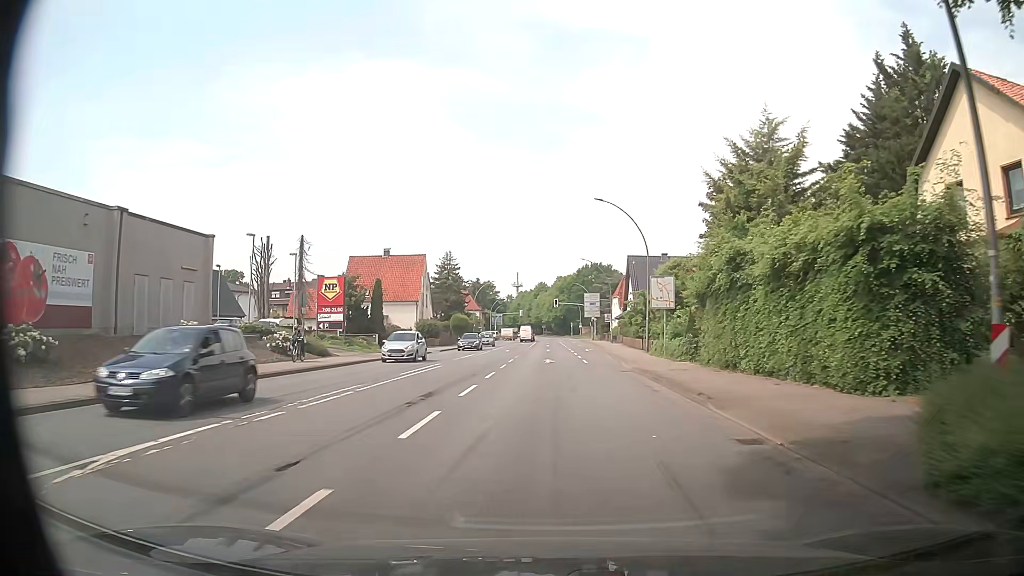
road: primary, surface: asphalt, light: Day
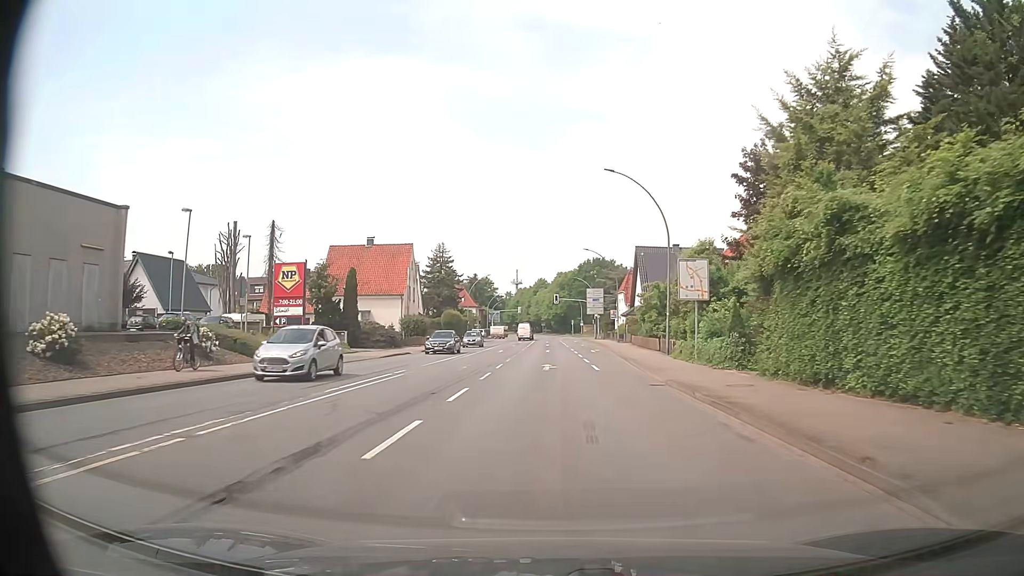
(0.0, +7.6) m; -1°
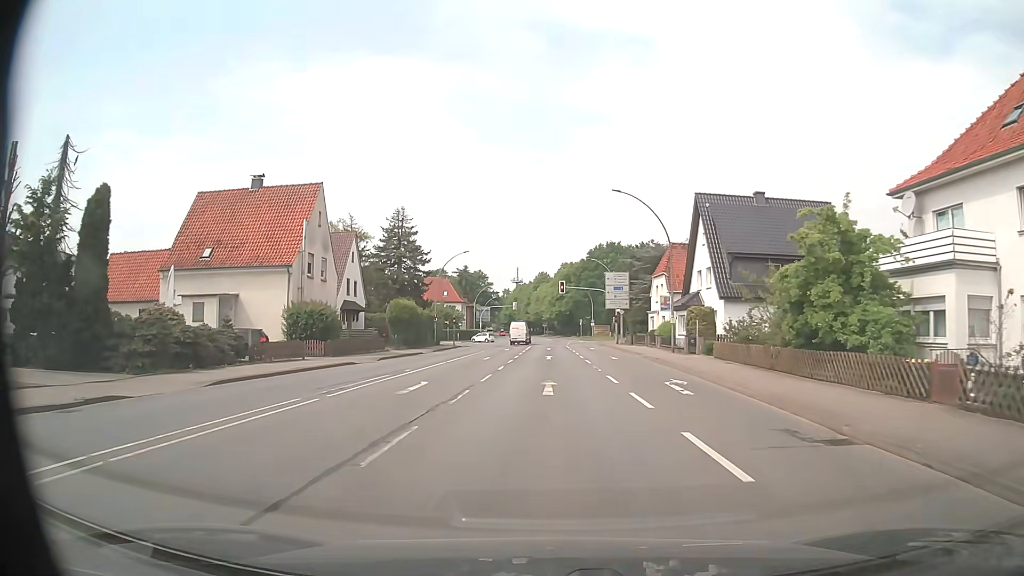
(+0.2, +30.5) m; +1°
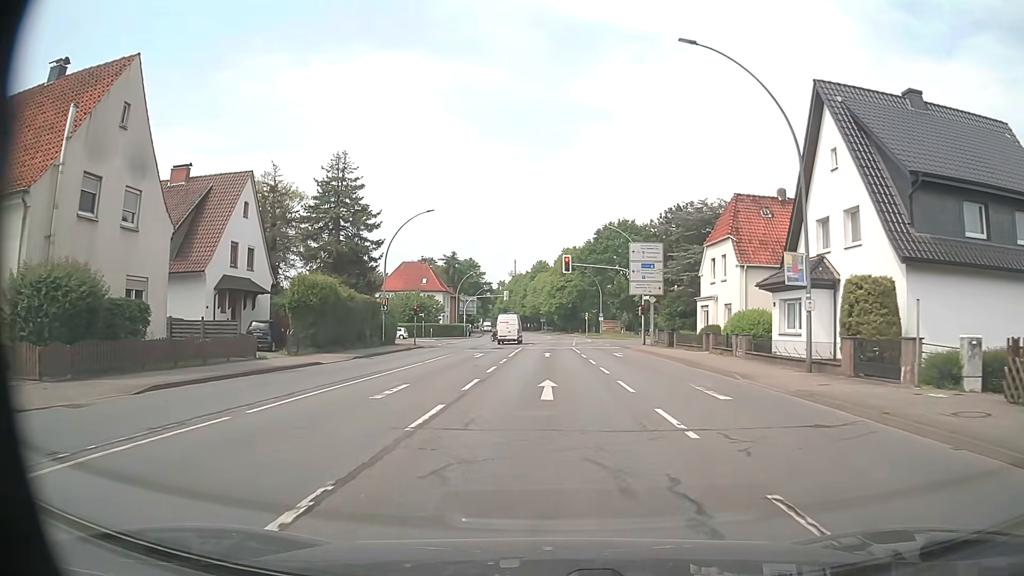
(-0.1, +21.6) m; 0°
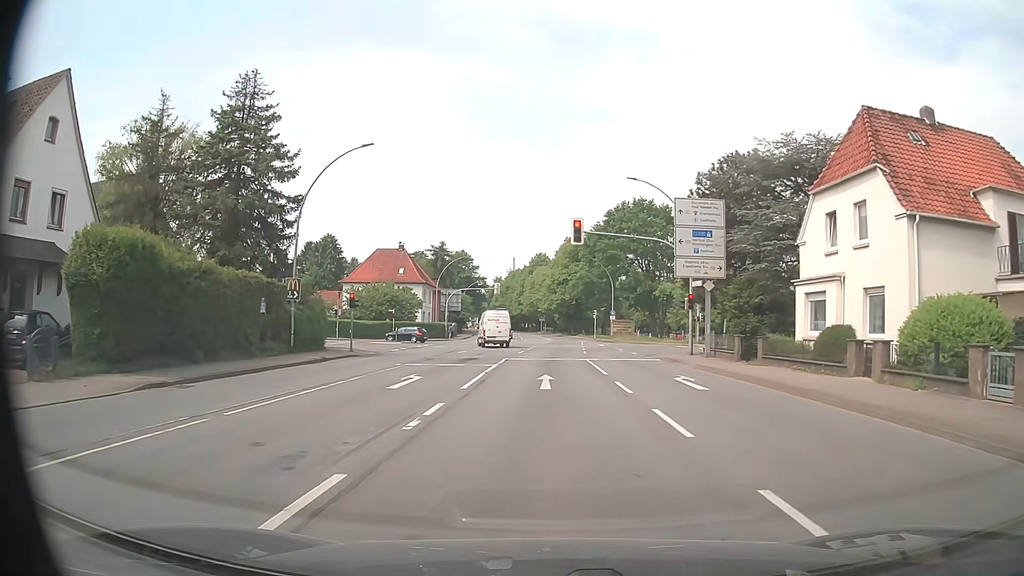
(-0.1, +17.6) m; 0°
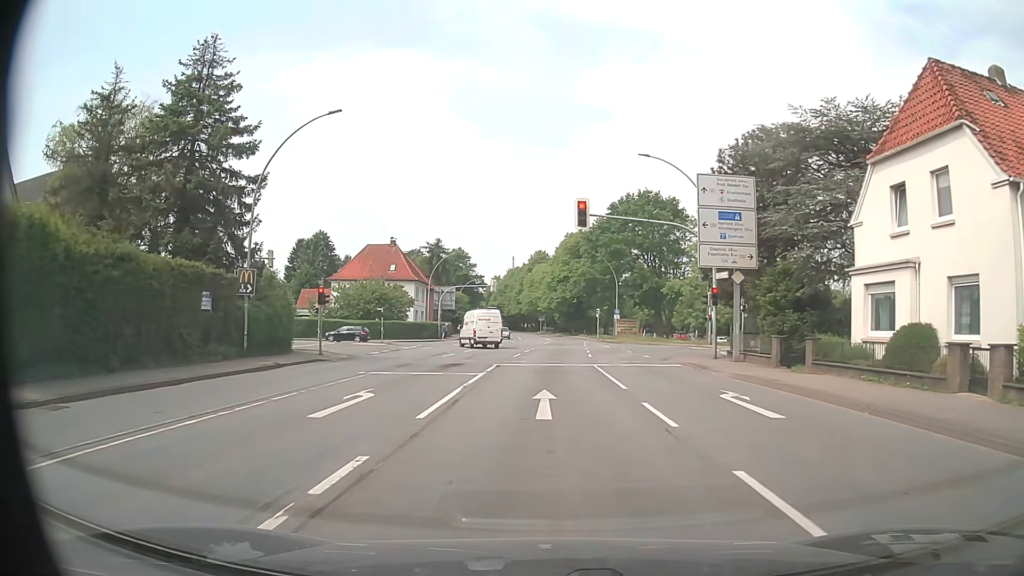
(0.0, +5.1) m; 0°
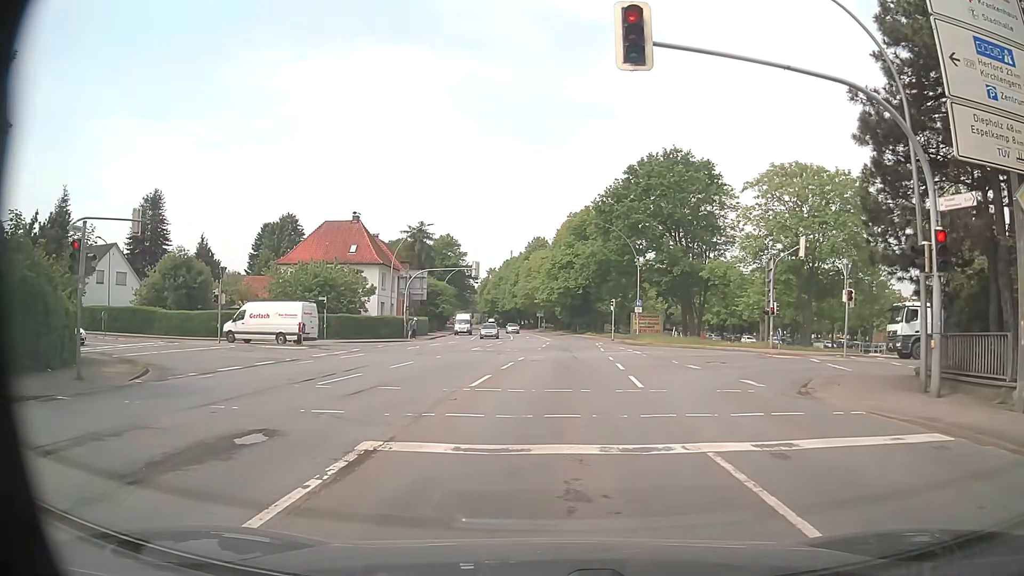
(-0.1, +17.6) m; +1°
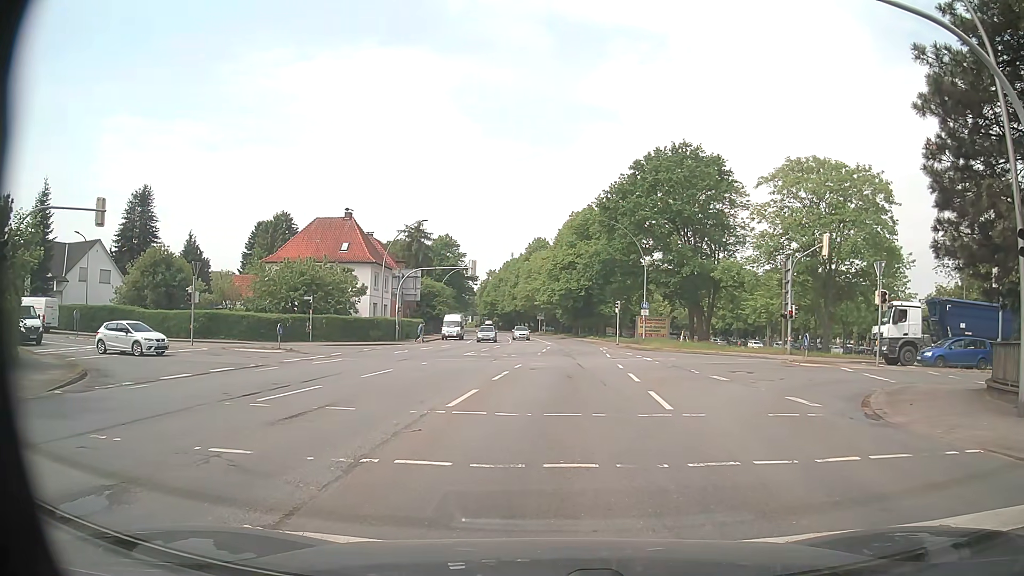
(0.0, +3.1) m; 0°
(0, +10) (0, +20) (+1, +30) (+1, +40) (+1, +50) (0, +60) (0, +70) (-1, +80) (-2, +90) (-4, +100) m
